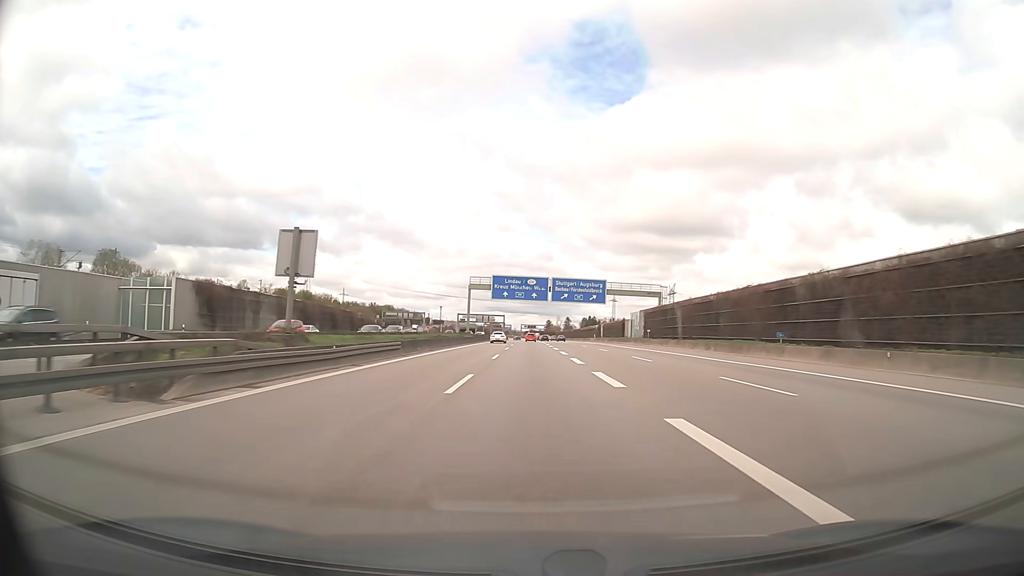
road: motorway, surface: asphalt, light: Day
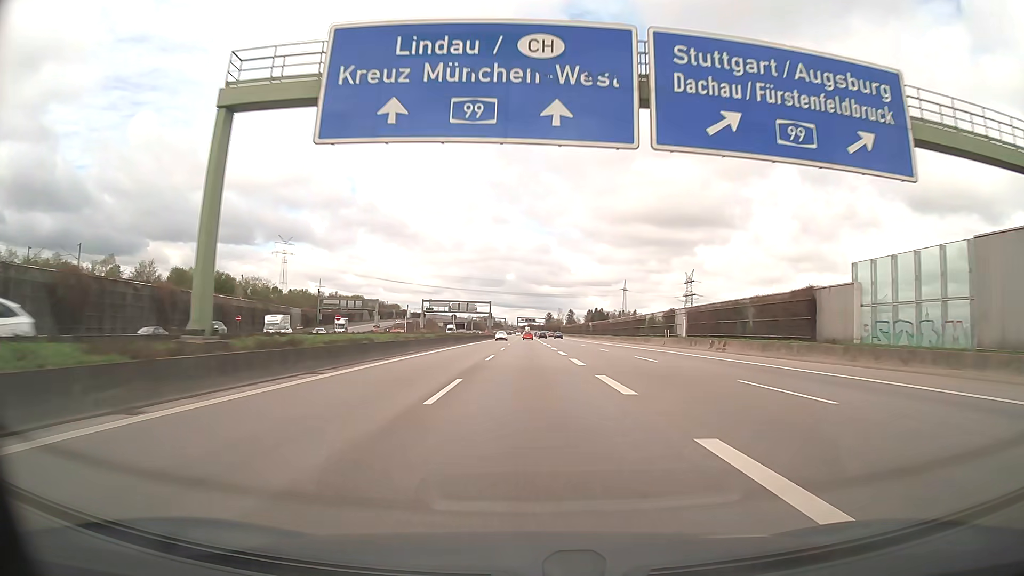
(+0.3, +74.9) m; 0°
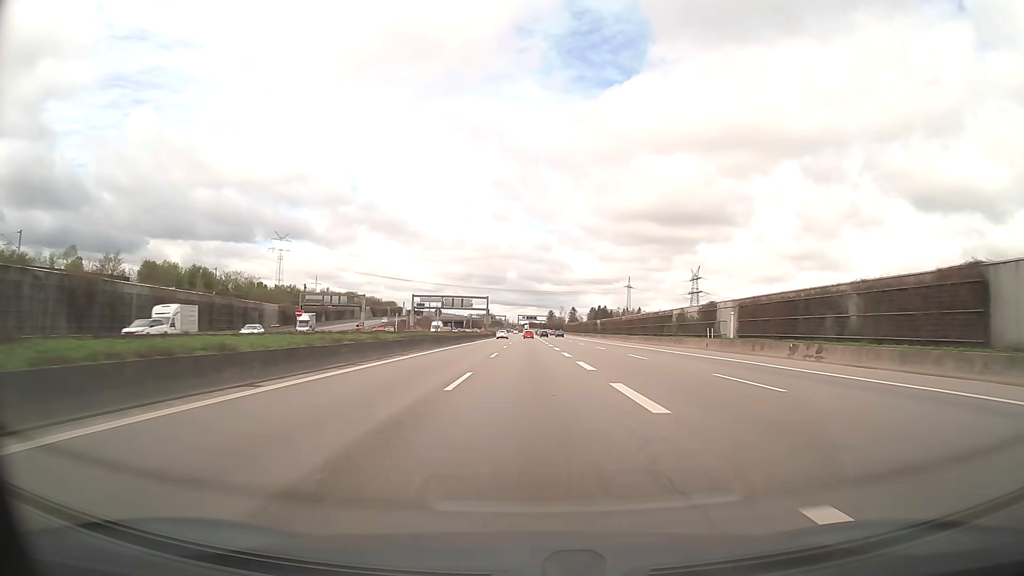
(0.0, +15.4) m; 0°
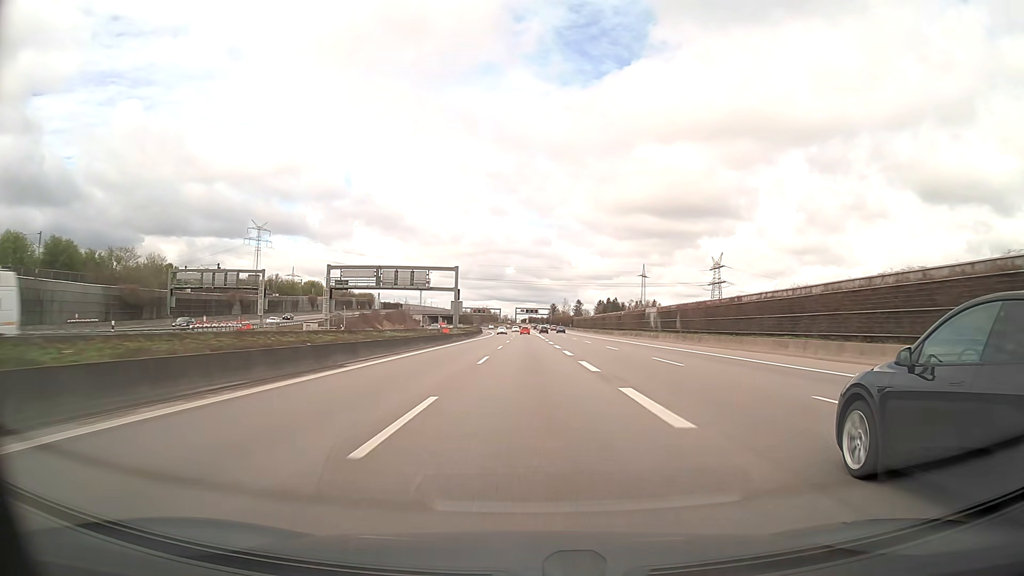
(+0.1, +62.2) m; 0°
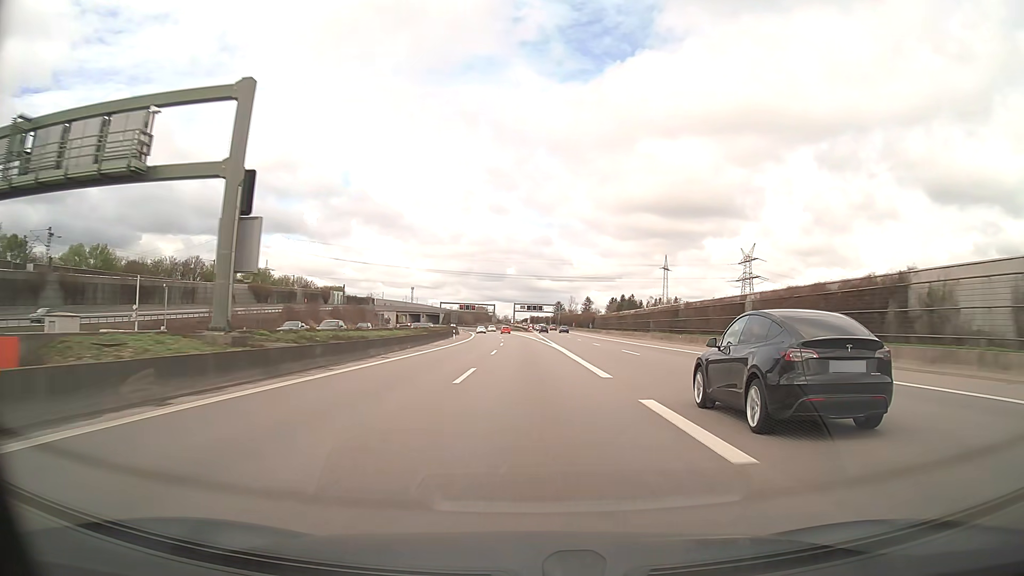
(-0.1, +62.8) m; 0°
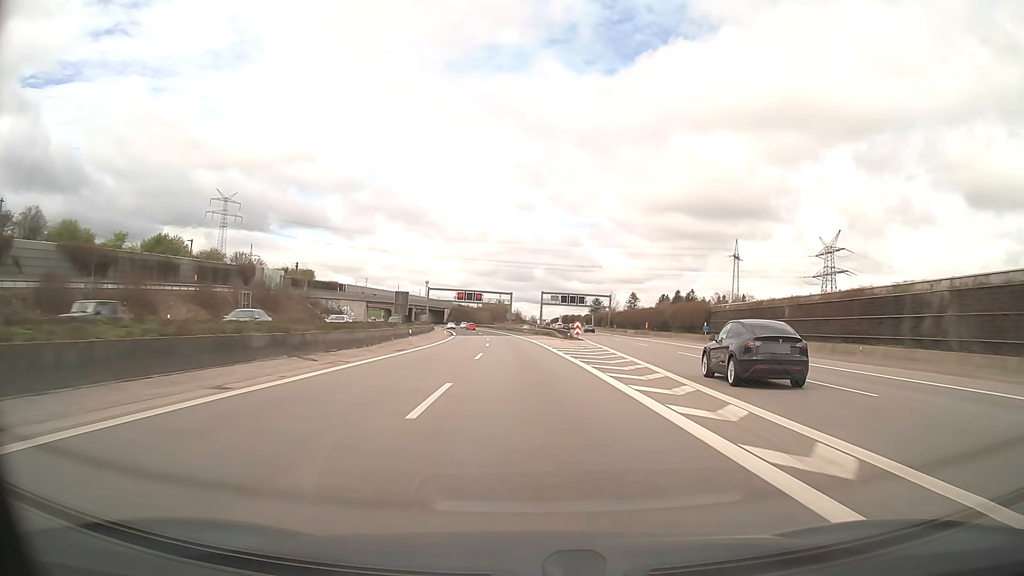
(-1.2, +78.9) m; -2°
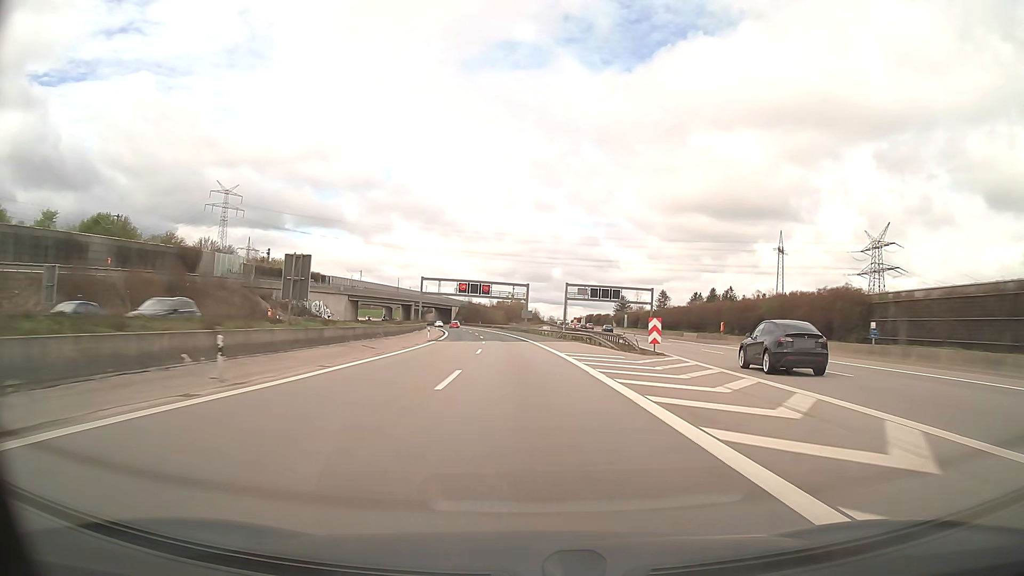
(-0.4, +31.6) m; -2°
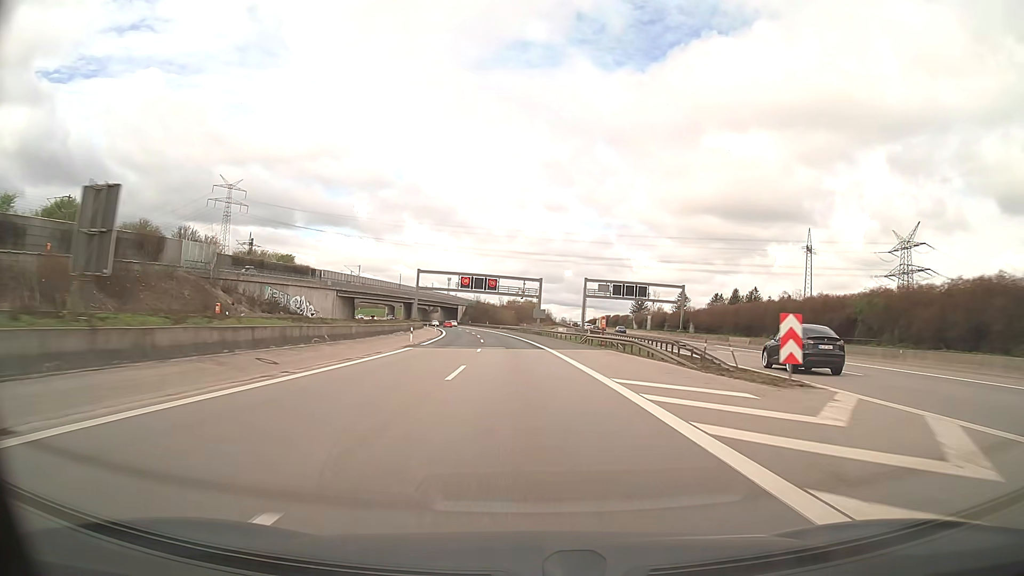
(-0.1, +15.8) m; -1°
(0, +10) (0, +20) (-1, +30) (-1, +40) (-1, +50) (-2, +60) (-3, +70) (-4, +80) (-5, +90) (-6, +100) m
